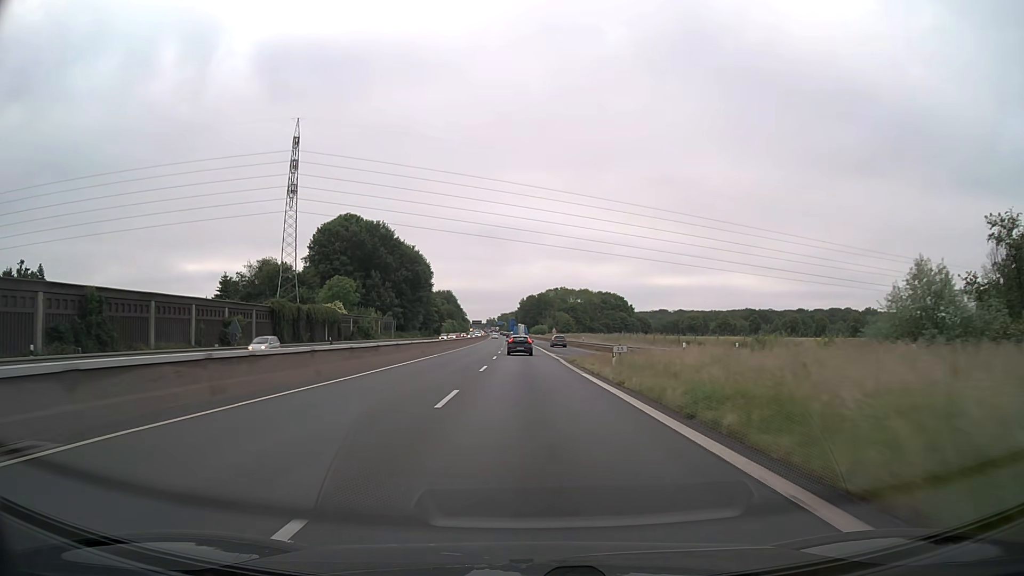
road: trunk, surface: asphalt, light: Day
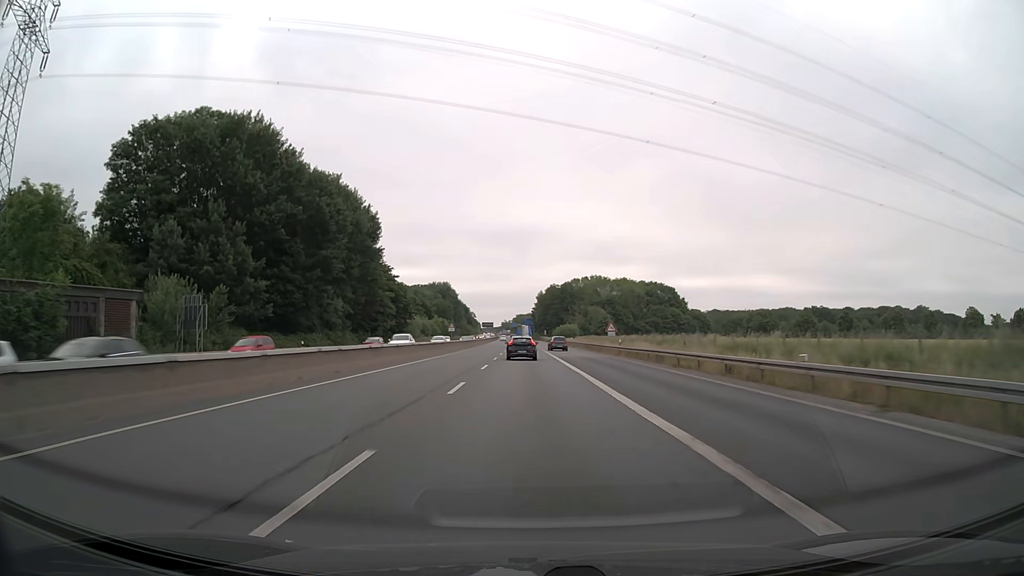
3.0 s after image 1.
(-1.0, +74.1) m; -2°
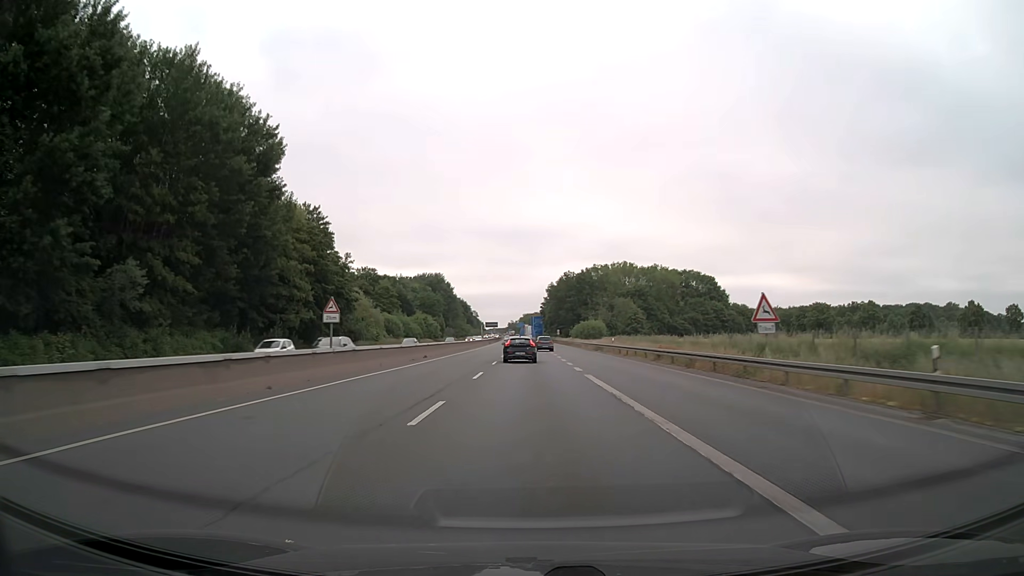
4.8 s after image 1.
(-0.2, +41.8) m; -1°
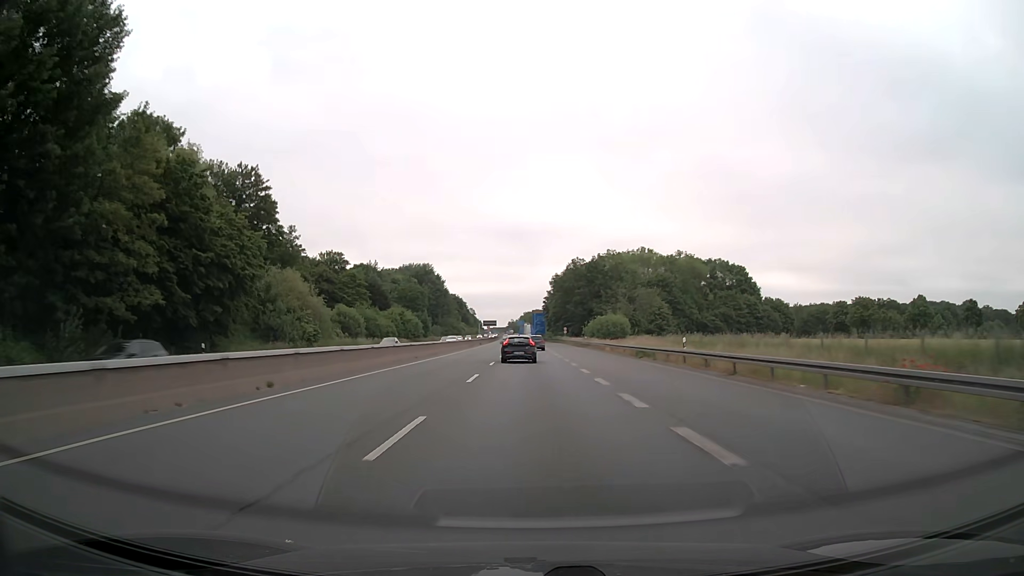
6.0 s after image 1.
(-0.1, +26.8) m; 0°
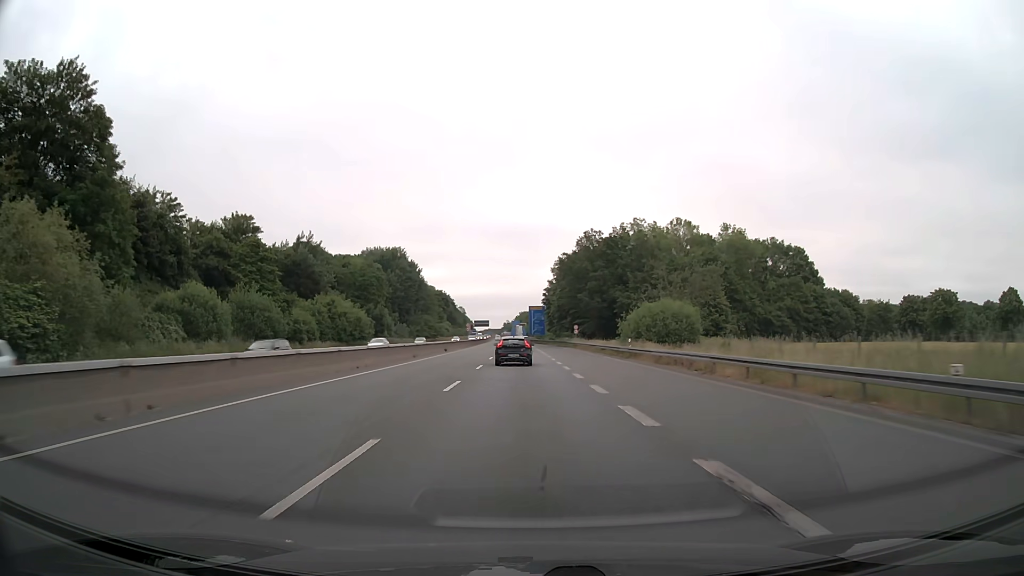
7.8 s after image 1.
(+0.2, +38.8) m; 0°
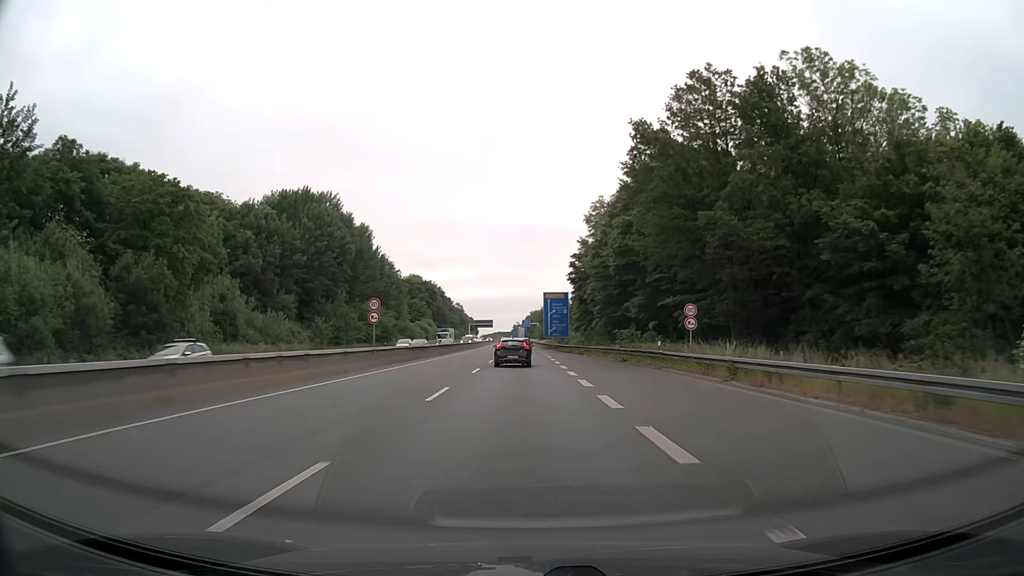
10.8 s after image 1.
(-0.4, +63.3) m; -1°
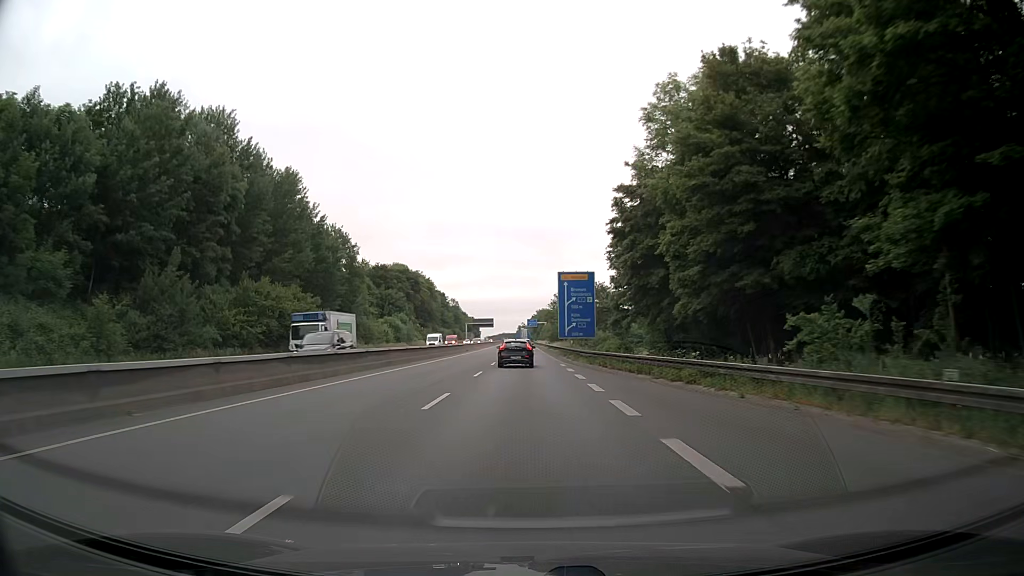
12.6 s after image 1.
(-0.1, +37.9) m; -1°
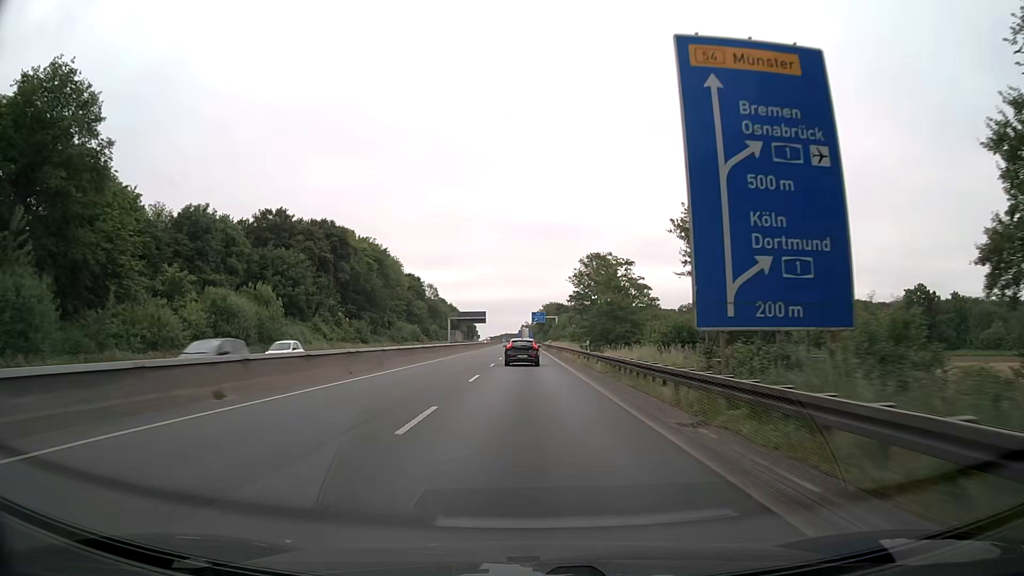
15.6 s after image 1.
(0.0, +64.2) m; 0°
